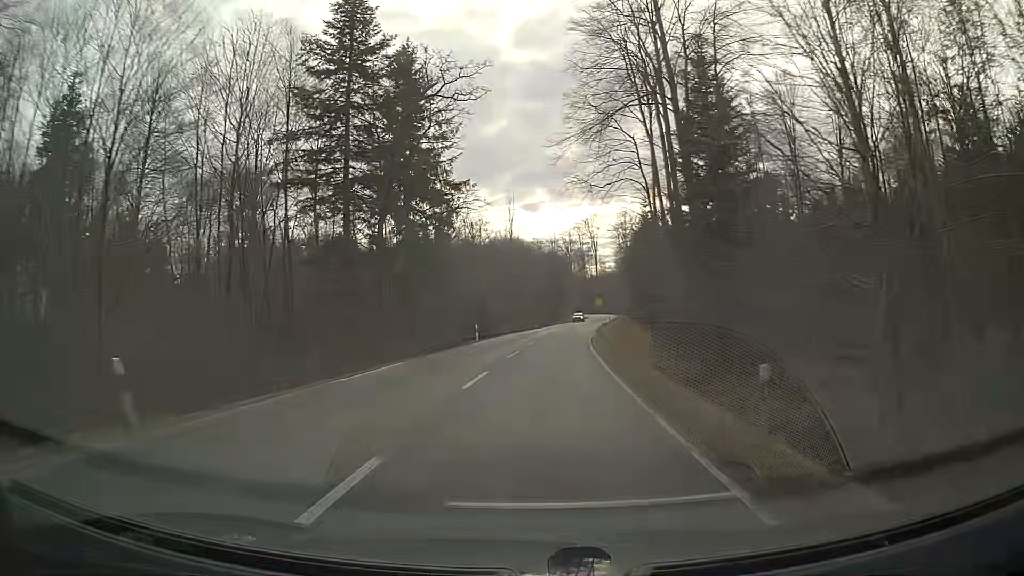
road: secondary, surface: asphalt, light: Day
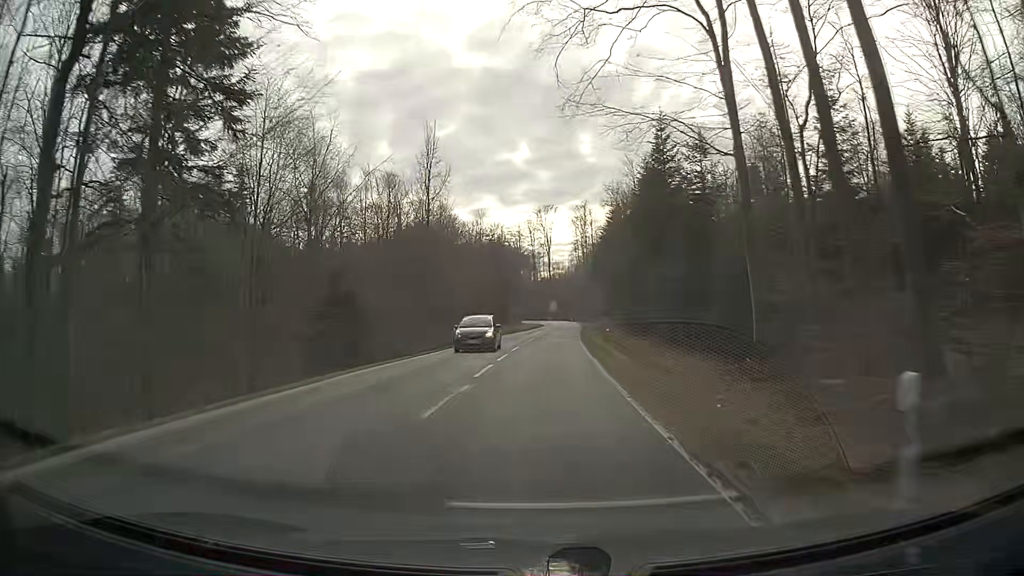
(+1.6, +36.7) m; +5°
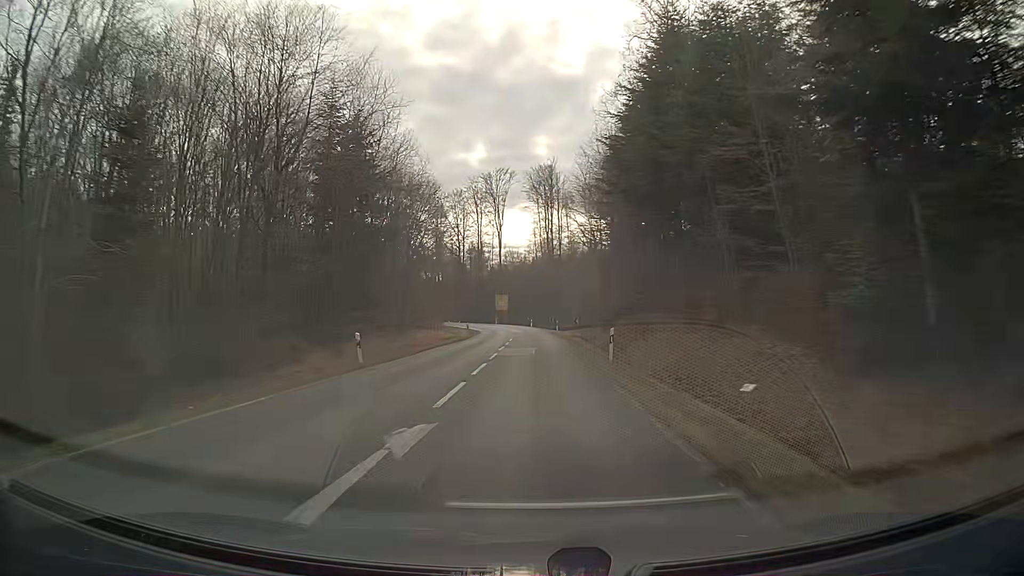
(+2.3, +61.2) m; +4°
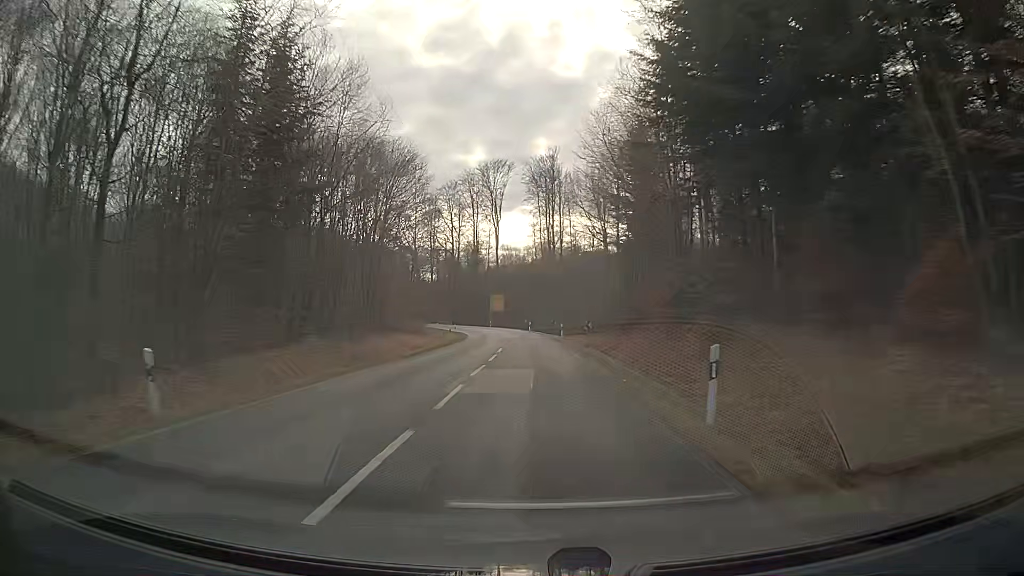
(0.0, +12.2) m; 0°
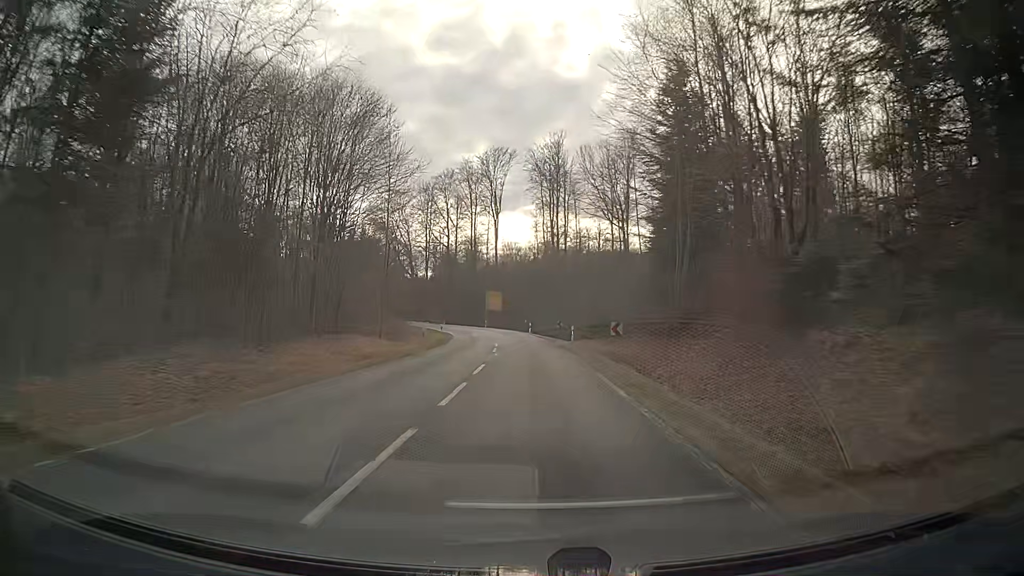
(0.0, +12.2) m; 0°
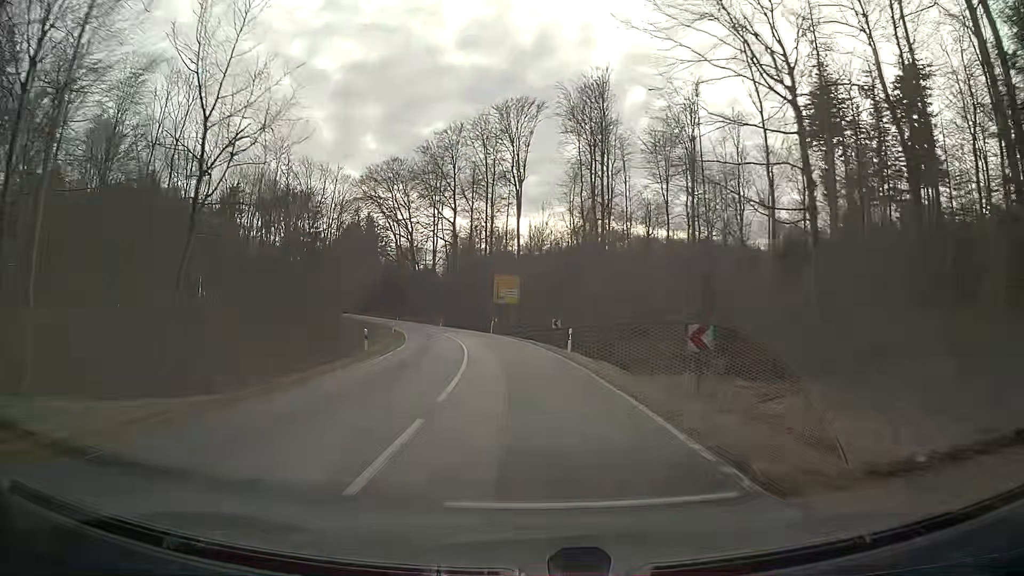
(-0.8, +36.3) m; -4°
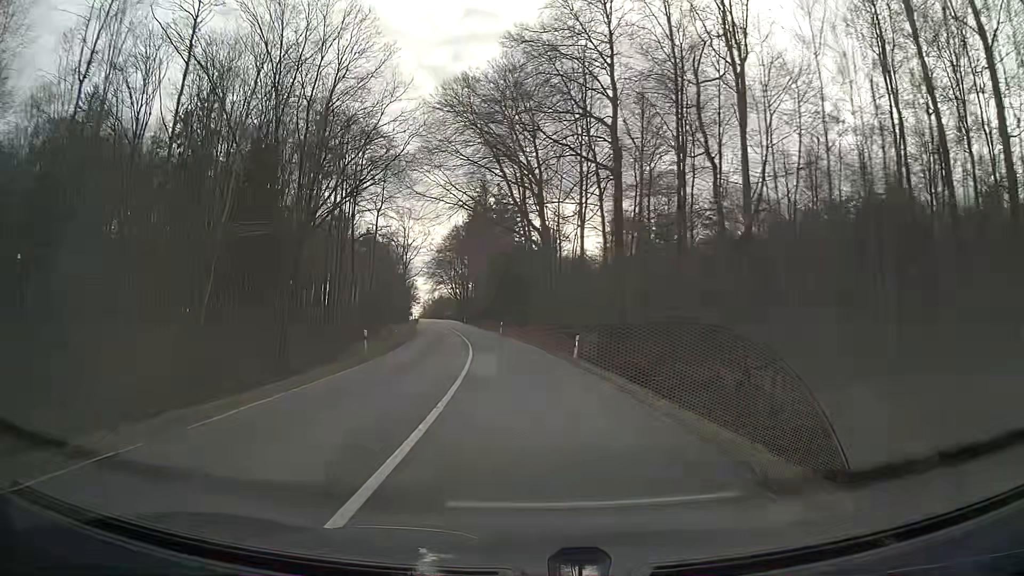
(-6.8, +59.9) m; -13°
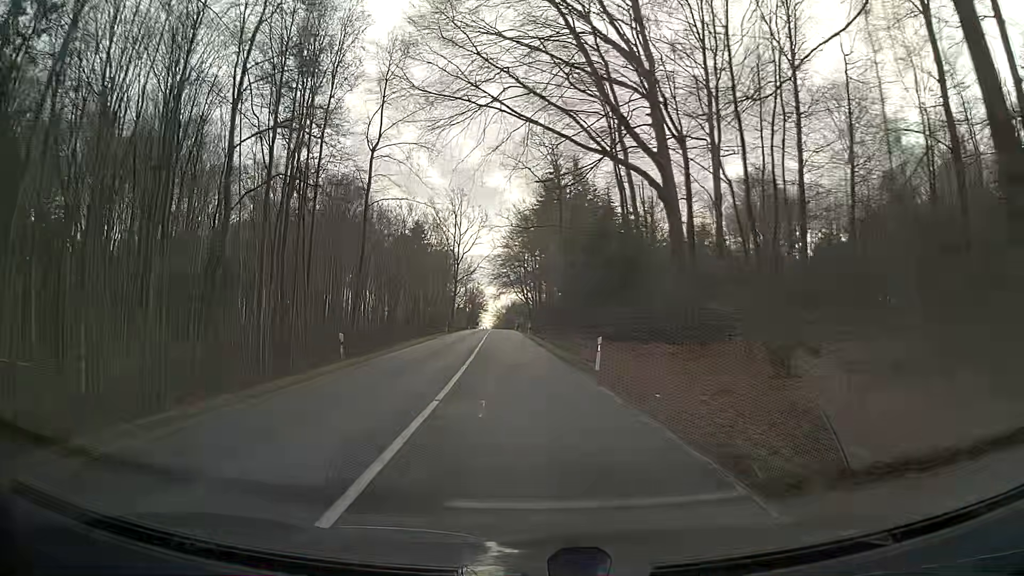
(-2.7, +37.8) m; -7°
